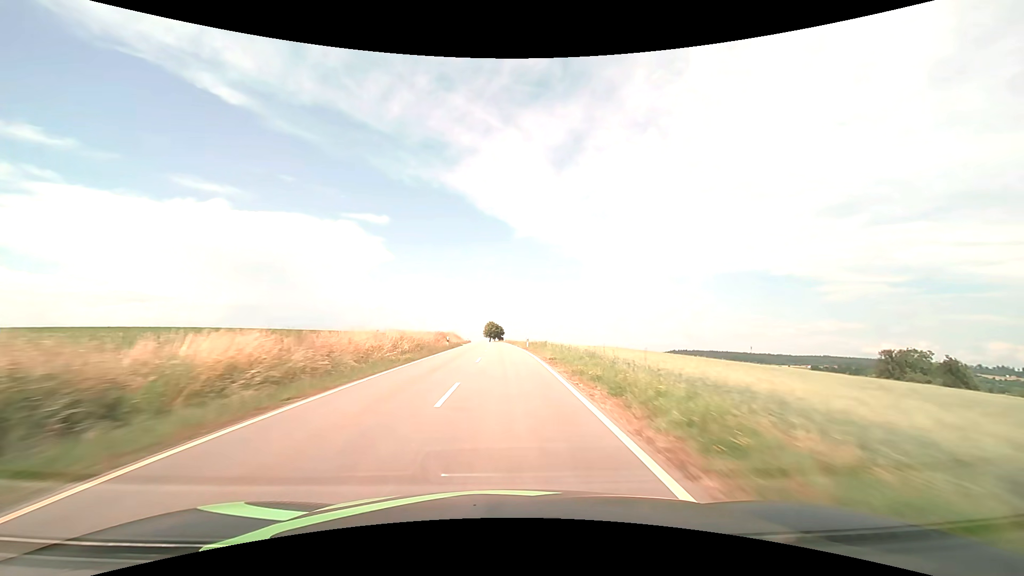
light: Day
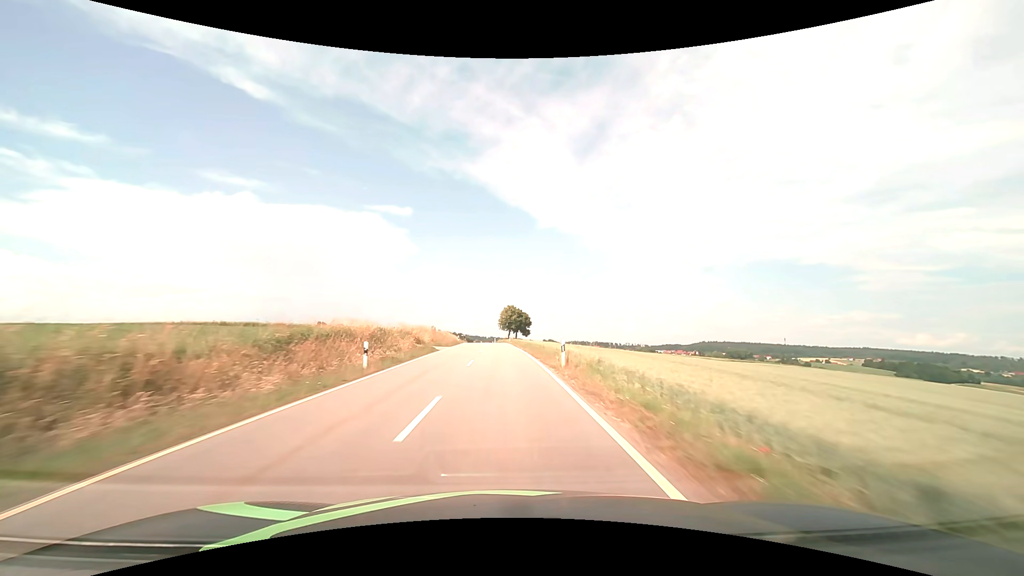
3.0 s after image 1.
(-1.6, +75.6) m; -2°
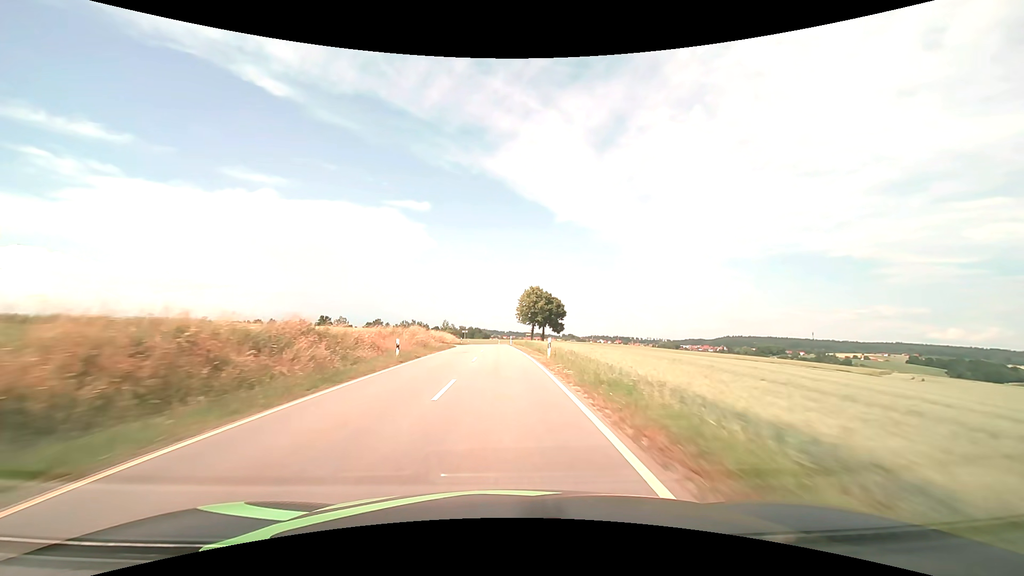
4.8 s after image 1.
(-0.8, +45.3) m; -2°
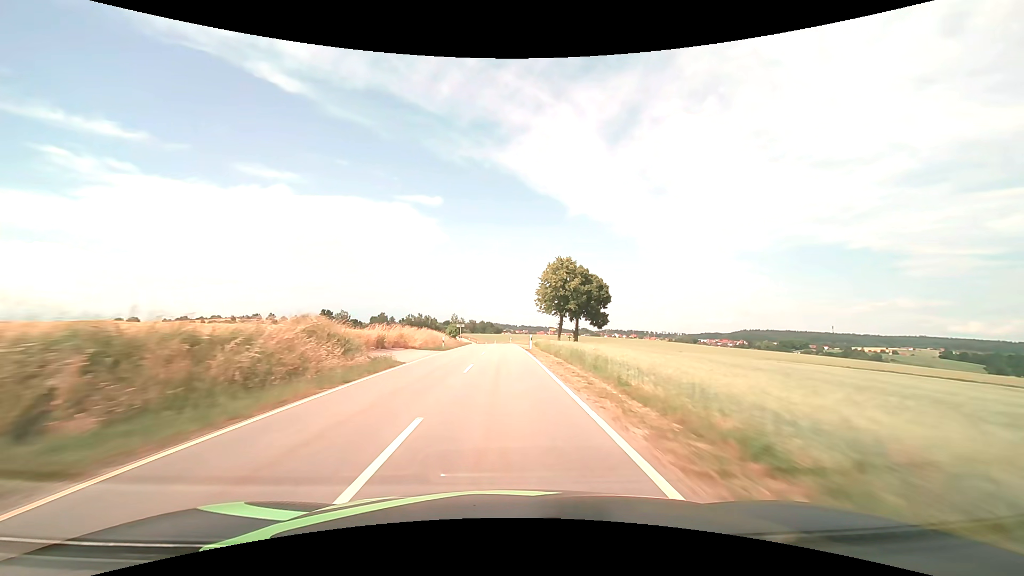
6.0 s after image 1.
(-0.4, +30.3) m; -1°
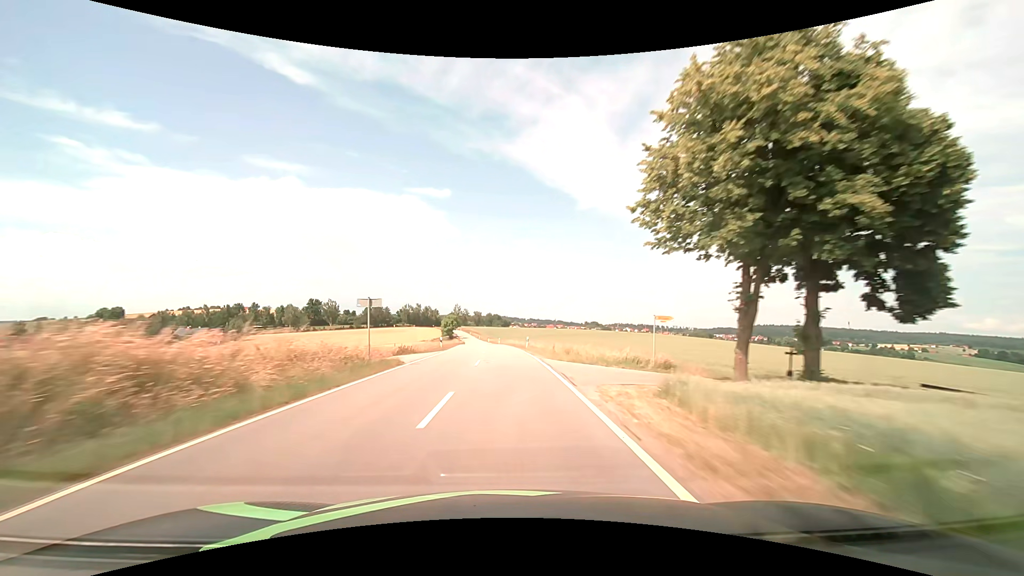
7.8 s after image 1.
(-0.4, +45.5) m; -1°
(0, +10) (0, +20) (0, +30) (-1, +40) (-1, +50) (-2, +60) (-2, +70) (-3, +80) (-4, +90) (-4, +100) m
